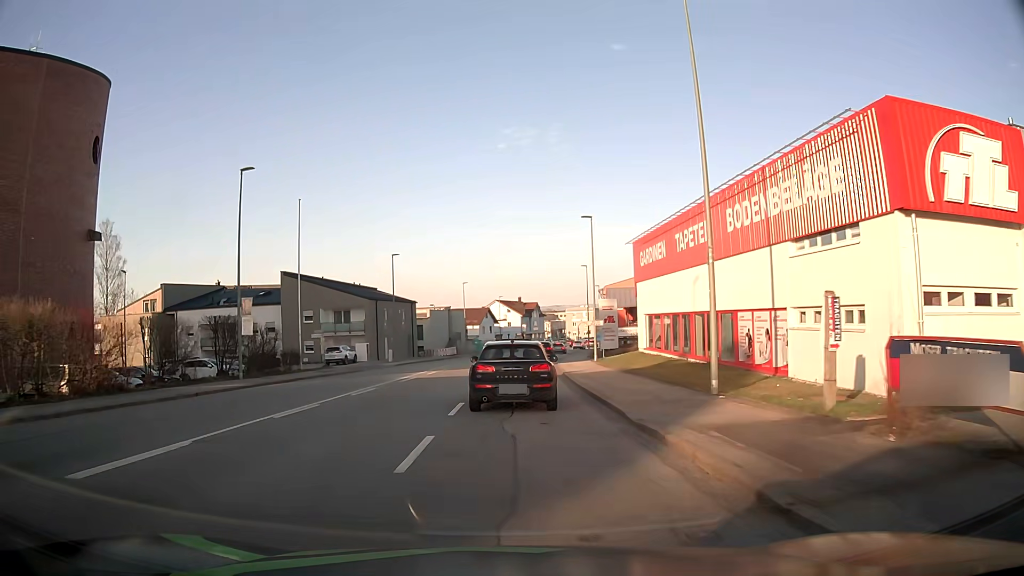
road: tertiary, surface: asphalt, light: Day
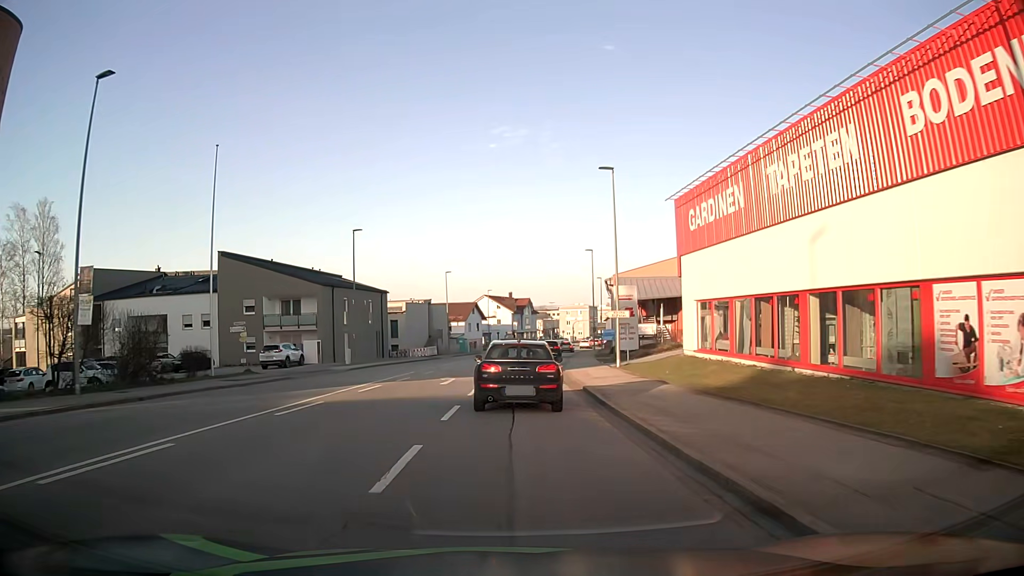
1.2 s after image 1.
(+0.1, +13.4) m; +1°
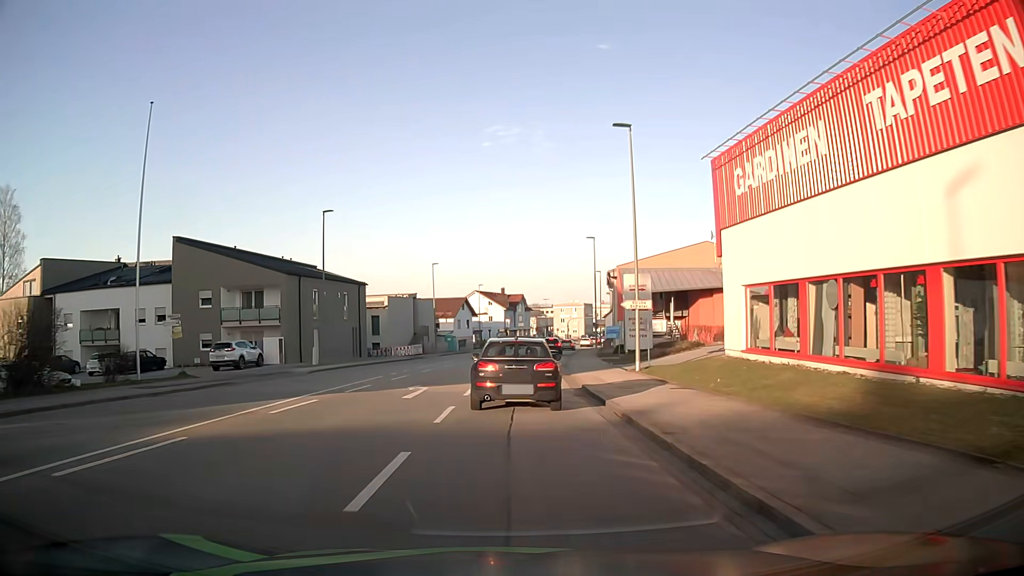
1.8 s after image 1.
(0.0, +6.9) m; +1°
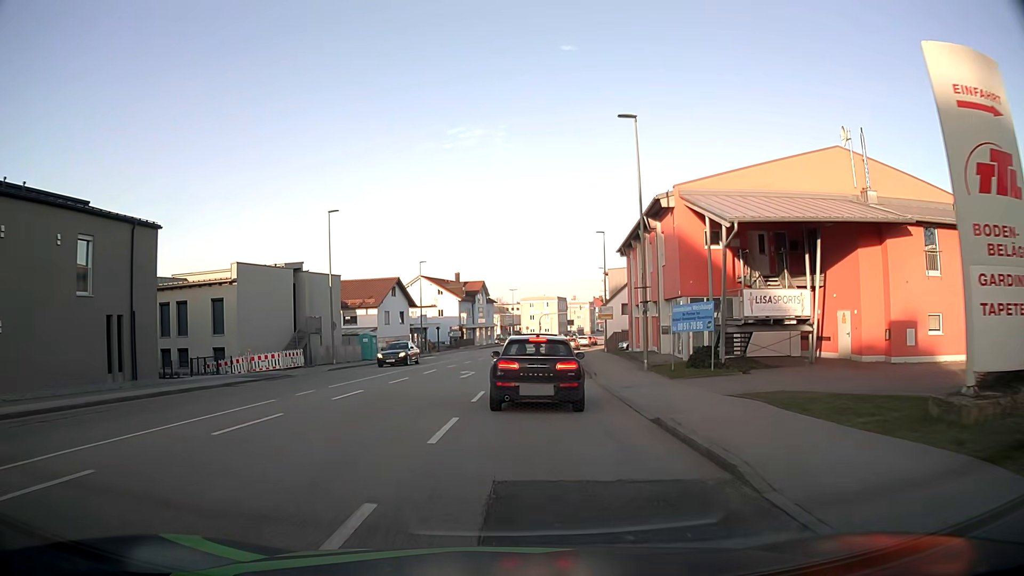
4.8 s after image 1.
(+0.7, +32.5) m; +4°
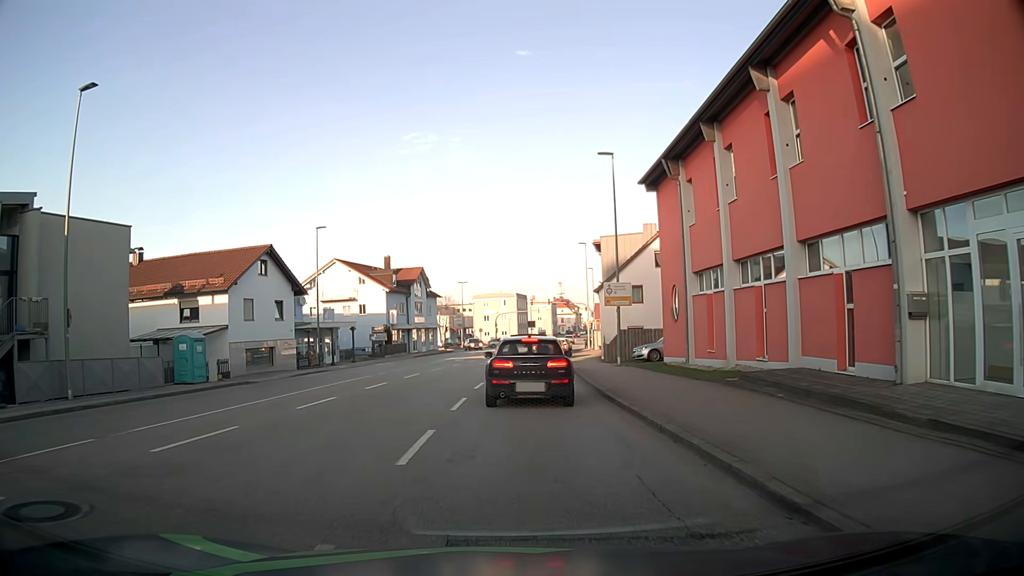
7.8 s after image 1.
(+0.7, +25.3) m; +3°
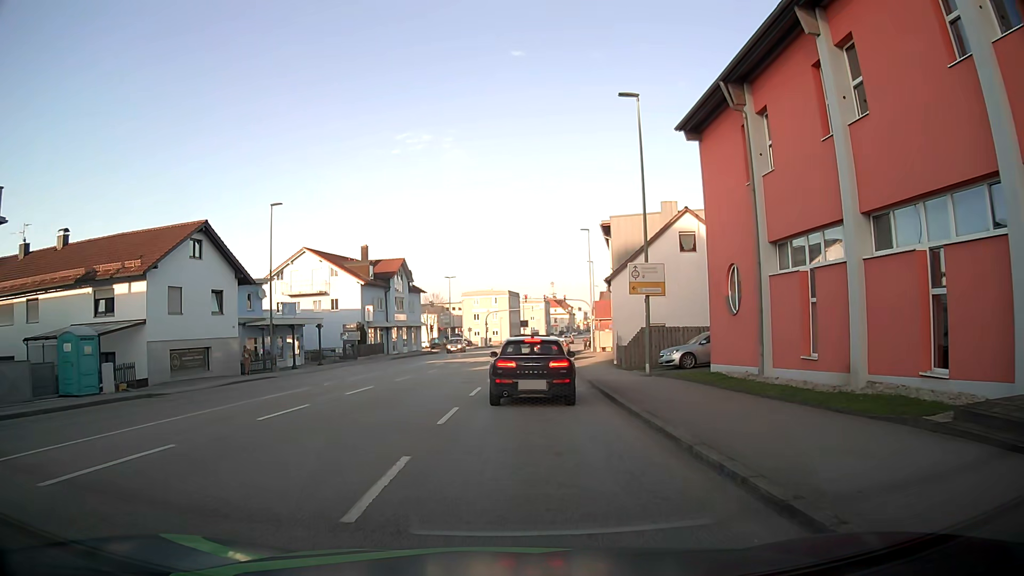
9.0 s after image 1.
(+0.1, +8.3) m; +1°
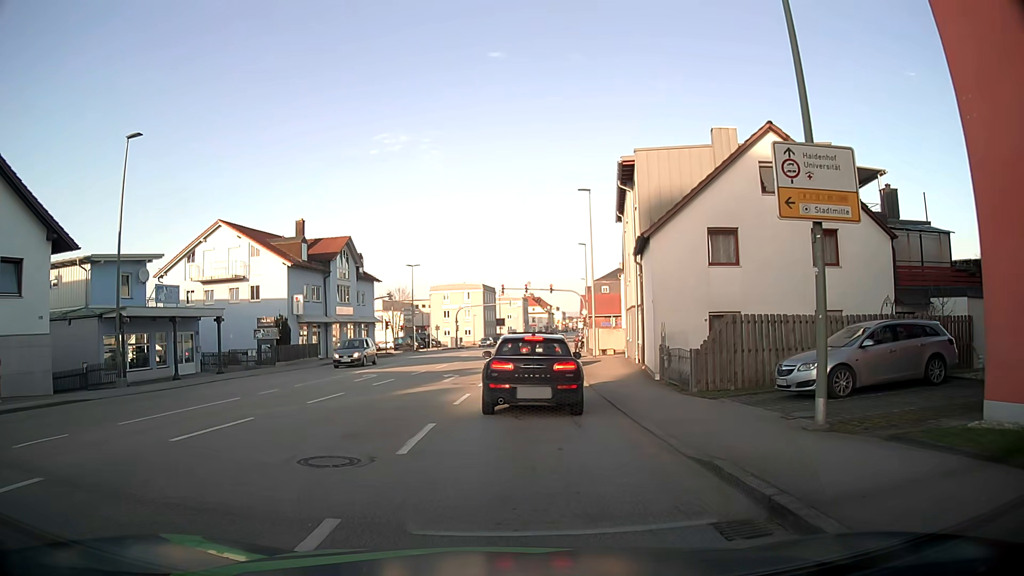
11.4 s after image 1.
(+0.4, +14.9) m; +2°
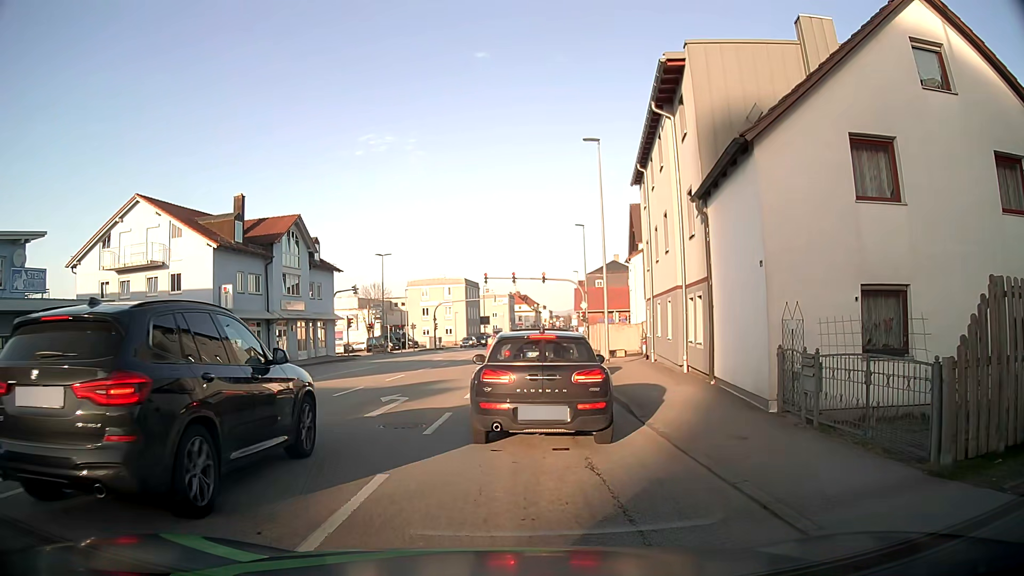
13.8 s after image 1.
(+0.2, +10.1) m; +1°
